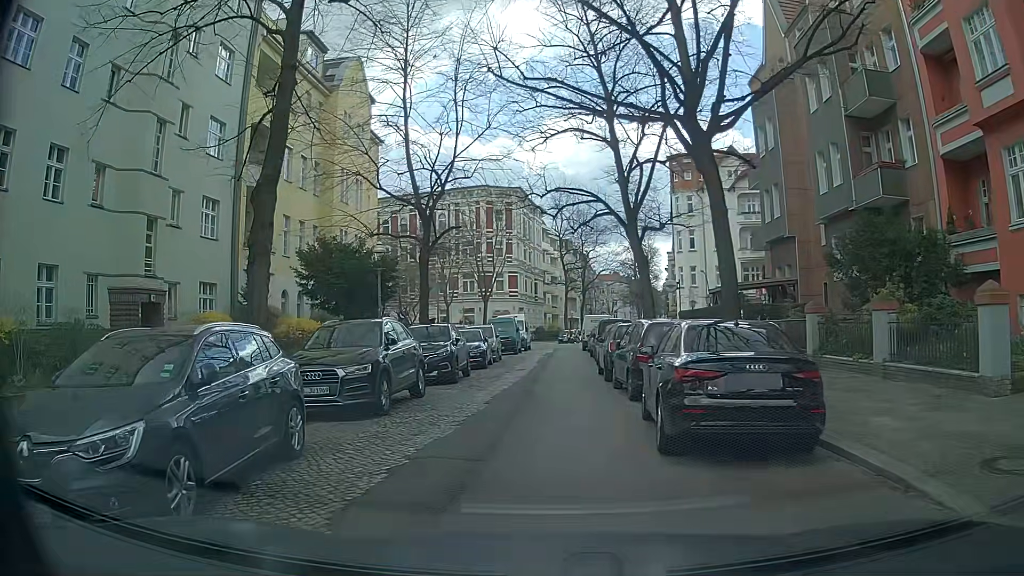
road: residential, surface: asphalt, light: Day
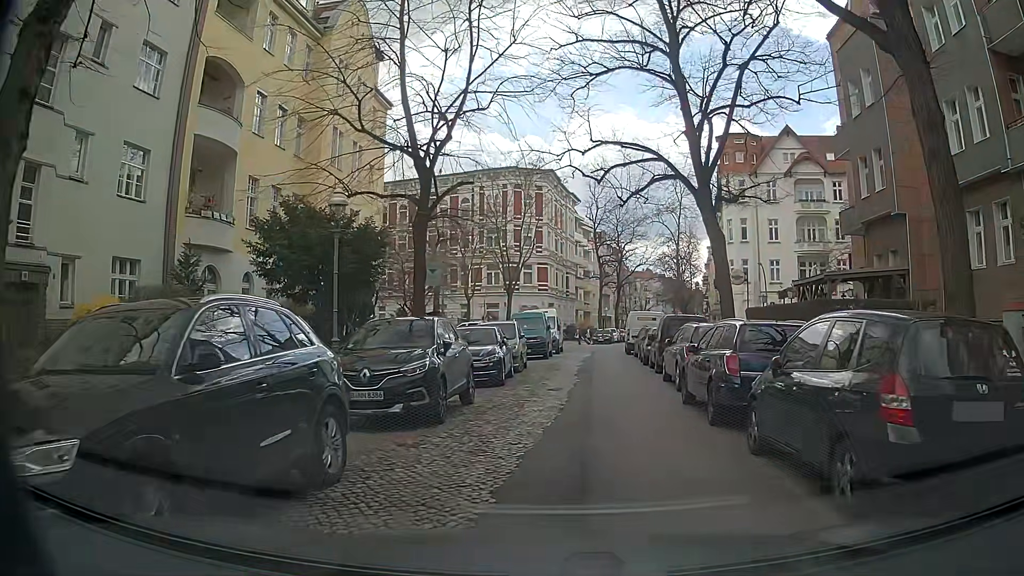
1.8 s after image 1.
(+0.1, +7.9) m; -2°
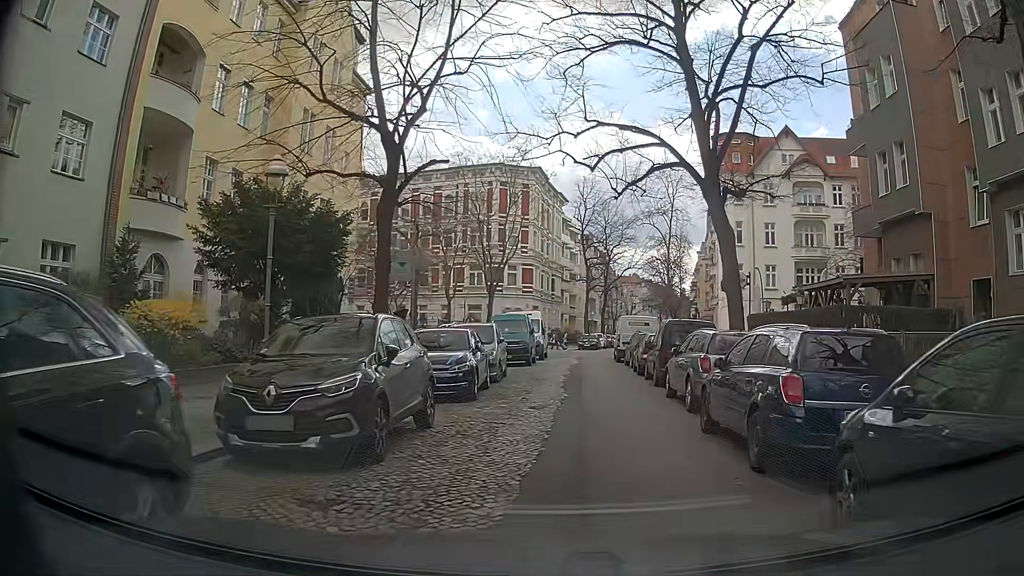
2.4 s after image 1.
(+0.2, +2.8) m; +2°
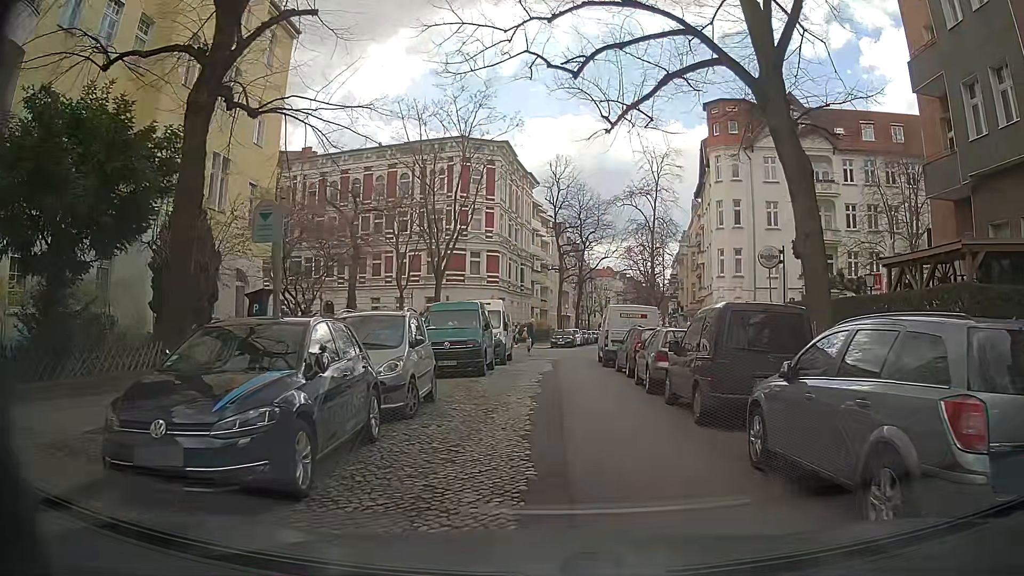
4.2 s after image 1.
(+0.2, +8.2) m; +1°
